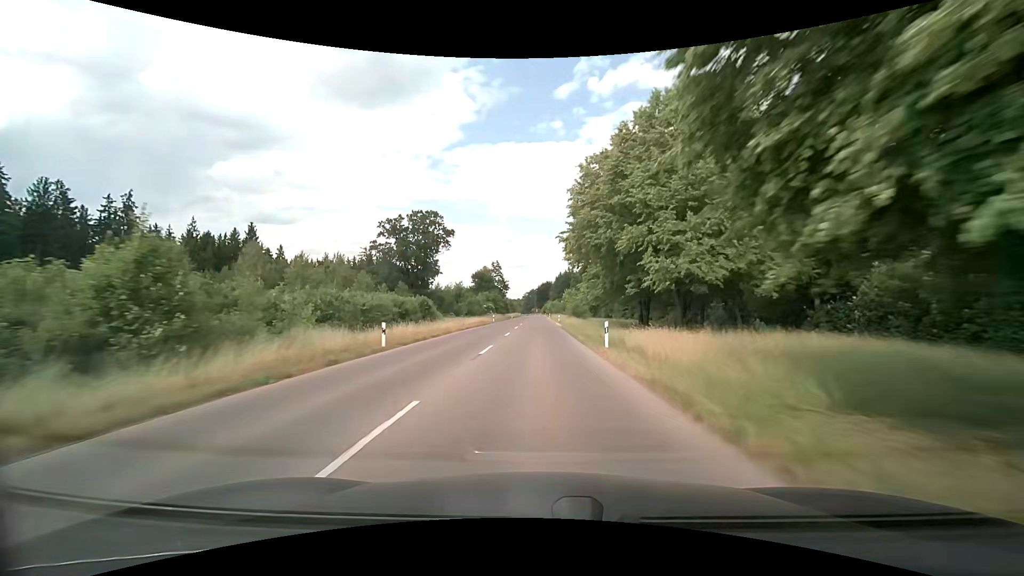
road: tertiary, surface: asphalt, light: Day
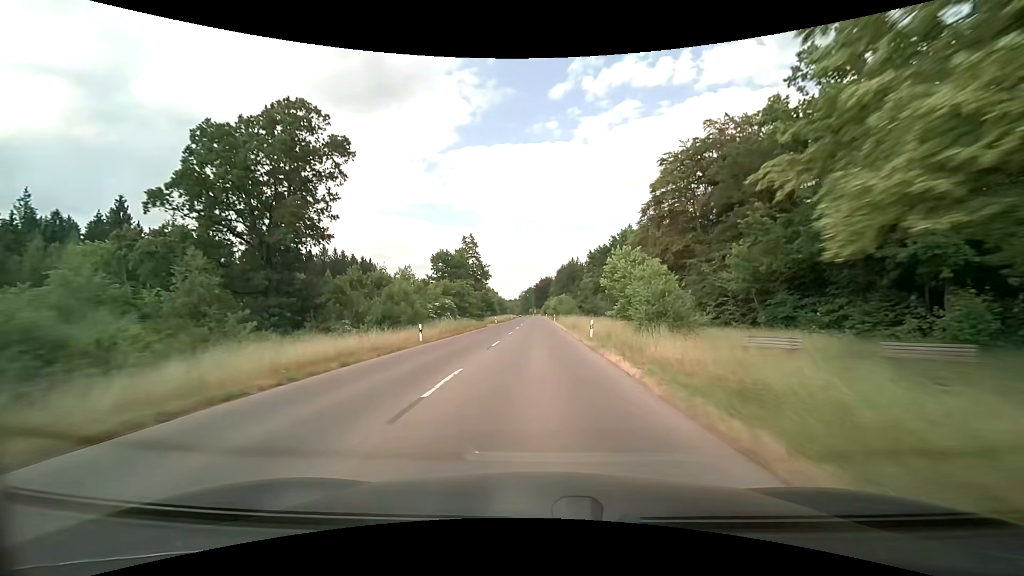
(+0.1, +43.5) m; 0°
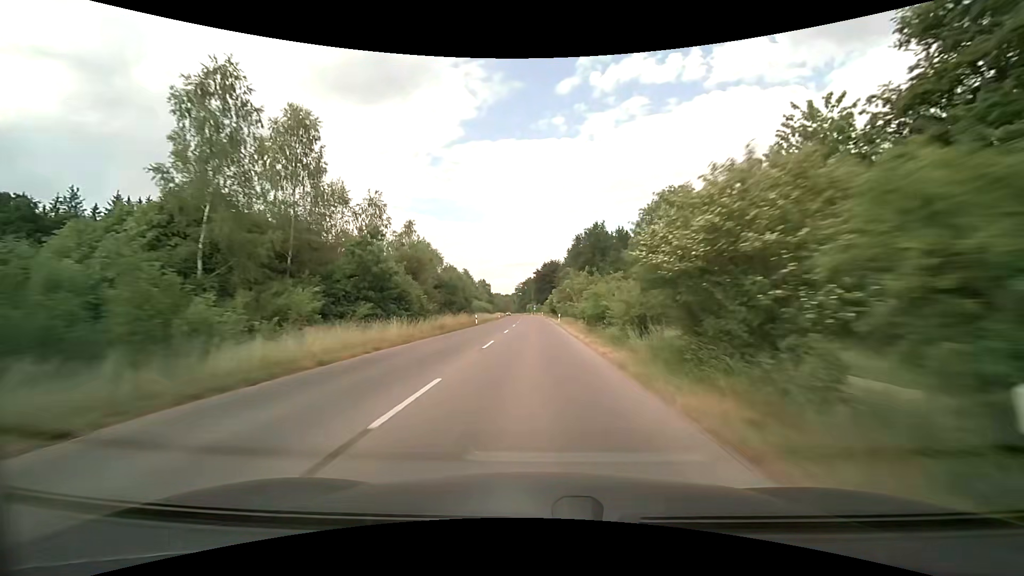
(-0.3, +73.7) m; 0°
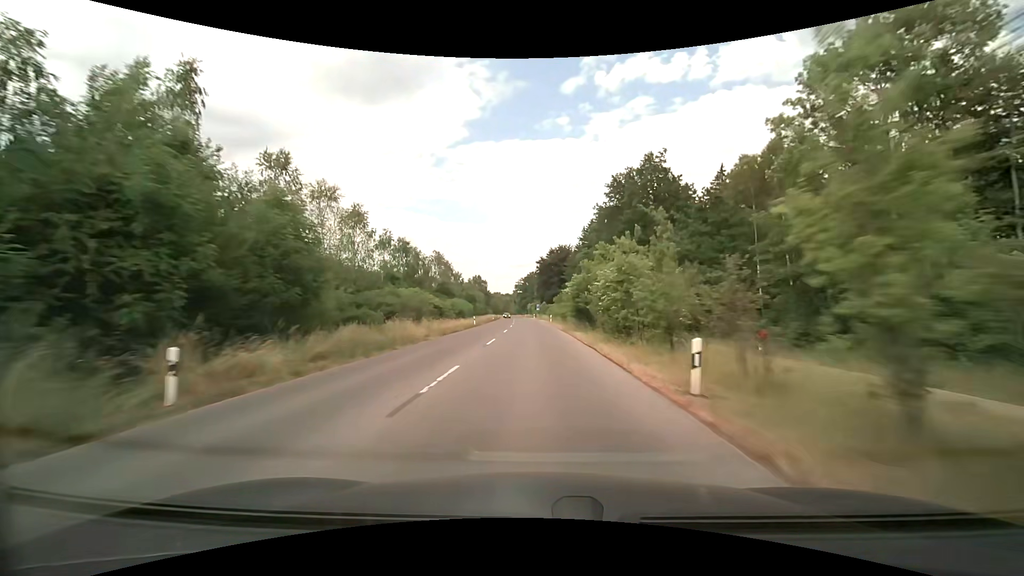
(-0.1, +44.8) m; 0°
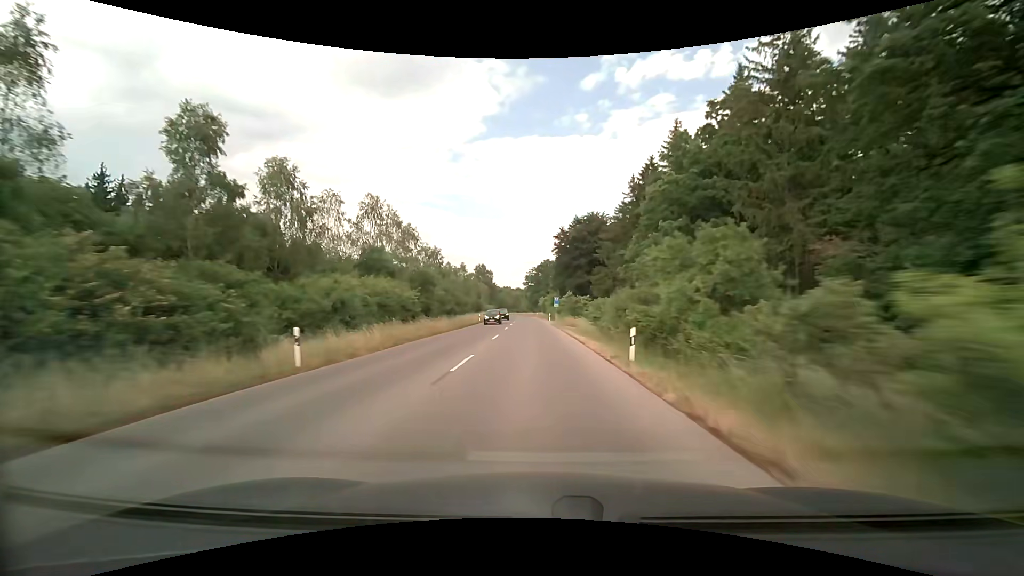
(-0.6, +45.2) m; -2°
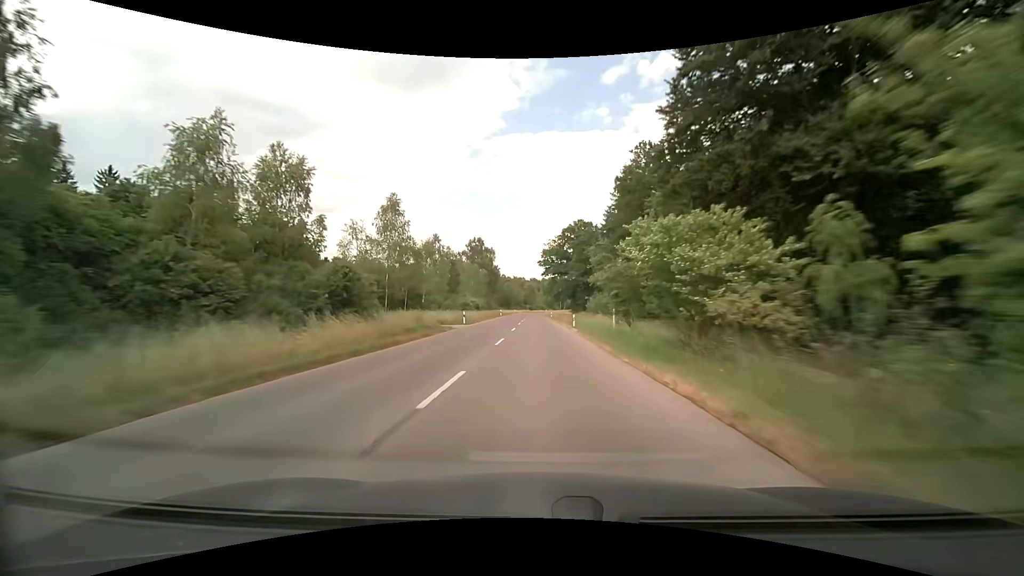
(-1.3, +75.3) m; -2°
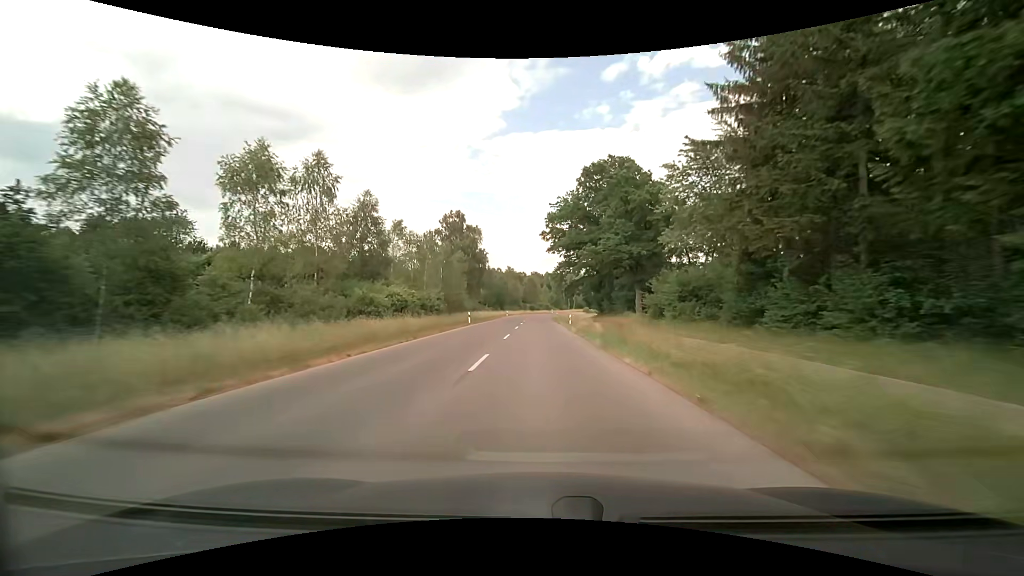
(-0.2, +43.7) m; 0°
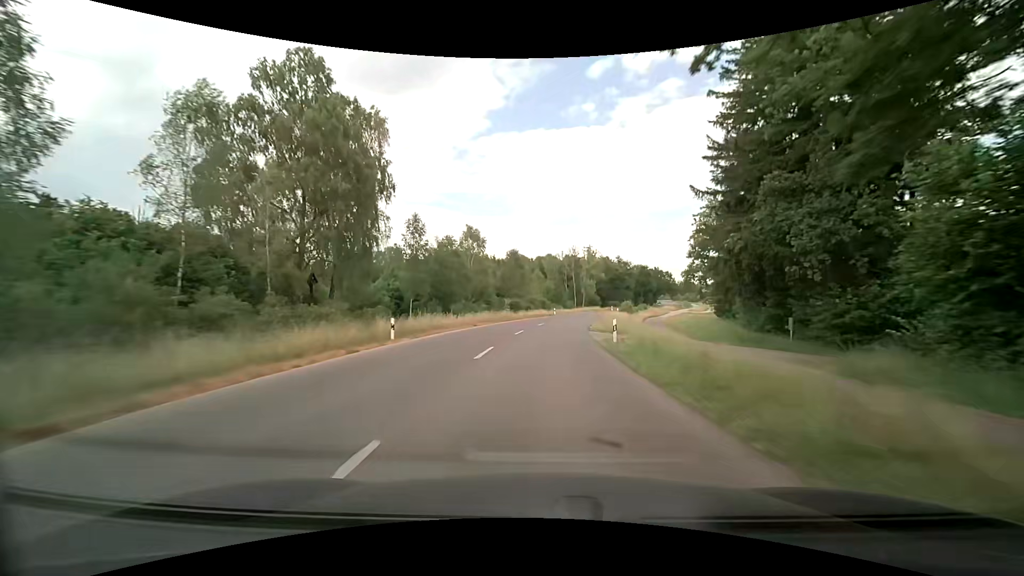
(0.0, +68.9) m; +1°
(0, +10) (0, +20) (+1, +30) (+2, +40) (+4, +50) (+6, +60) (+8, +69) (+11, +79) (+14, +89) (+17, +98) m
